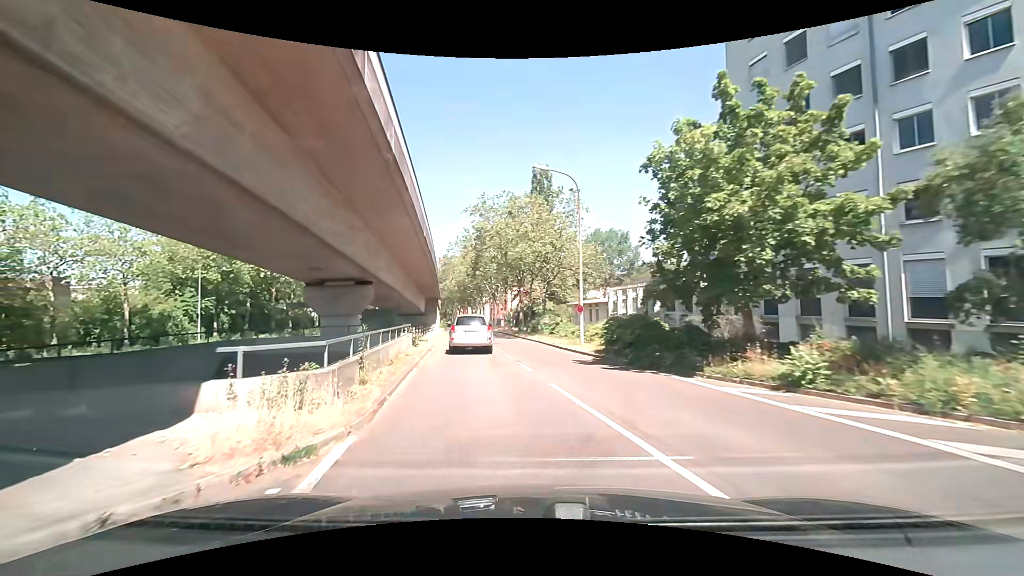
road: tertiary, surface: asphalt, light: Day
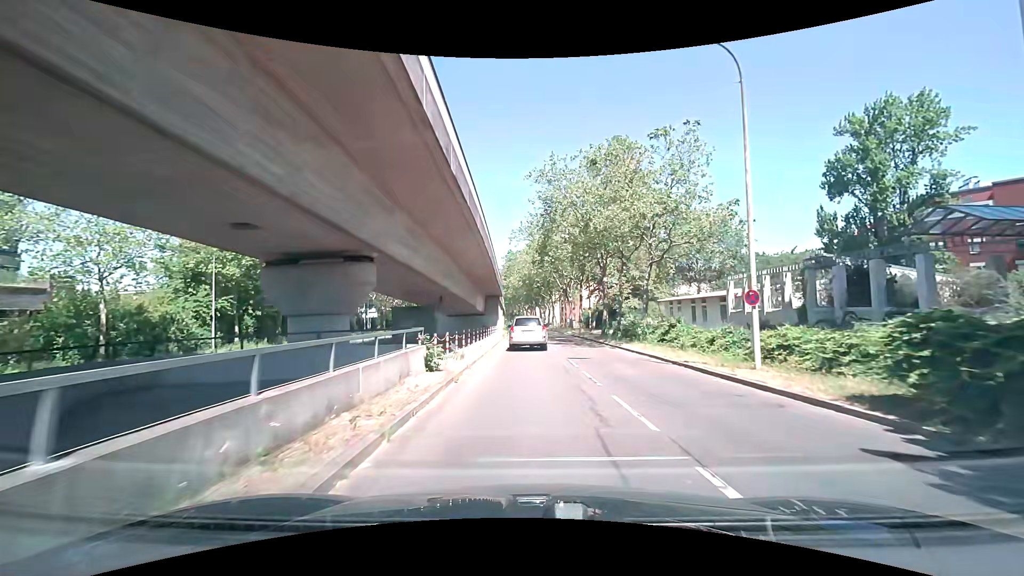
(-1.1, +11.9) m; -8°
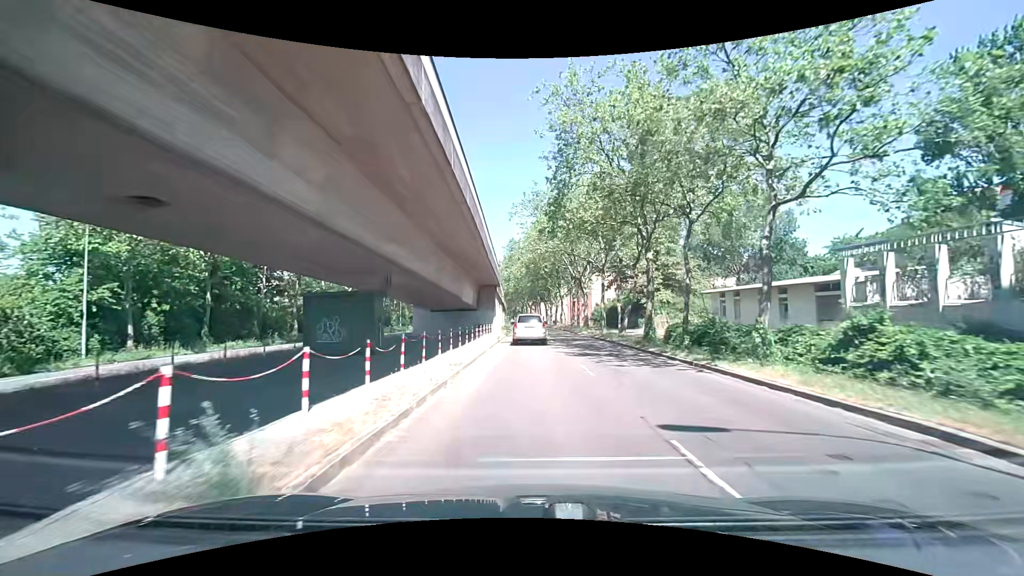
(-0.2, +12.7) m; -2°
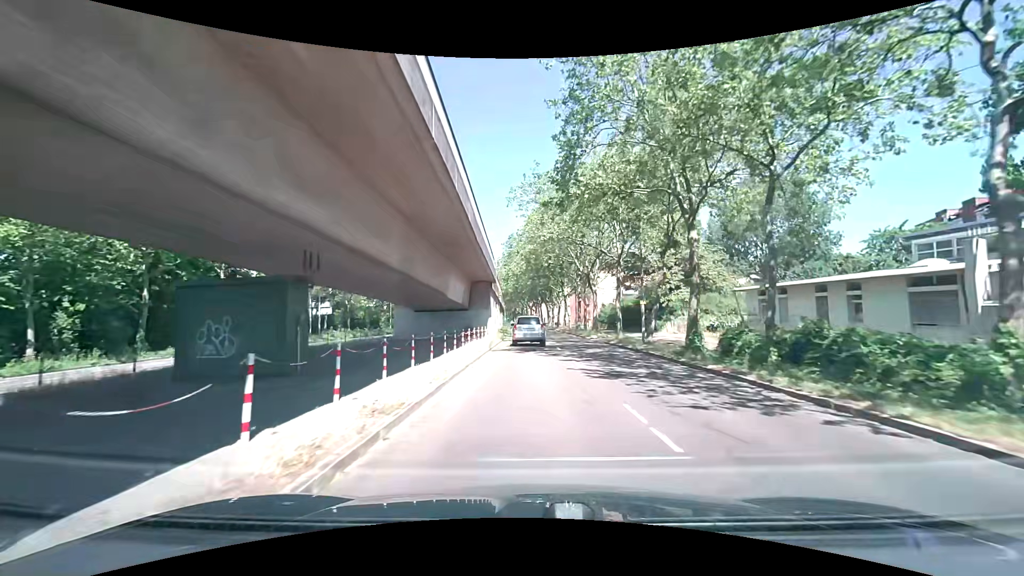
(+0.1, +6.6) m; +1°
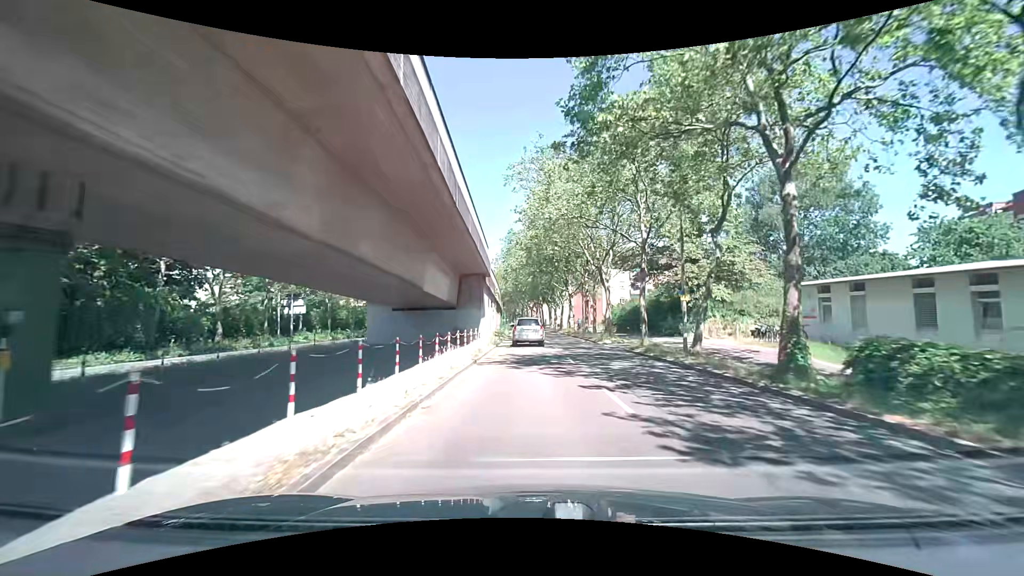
(0.0, +6.8) m; -1°
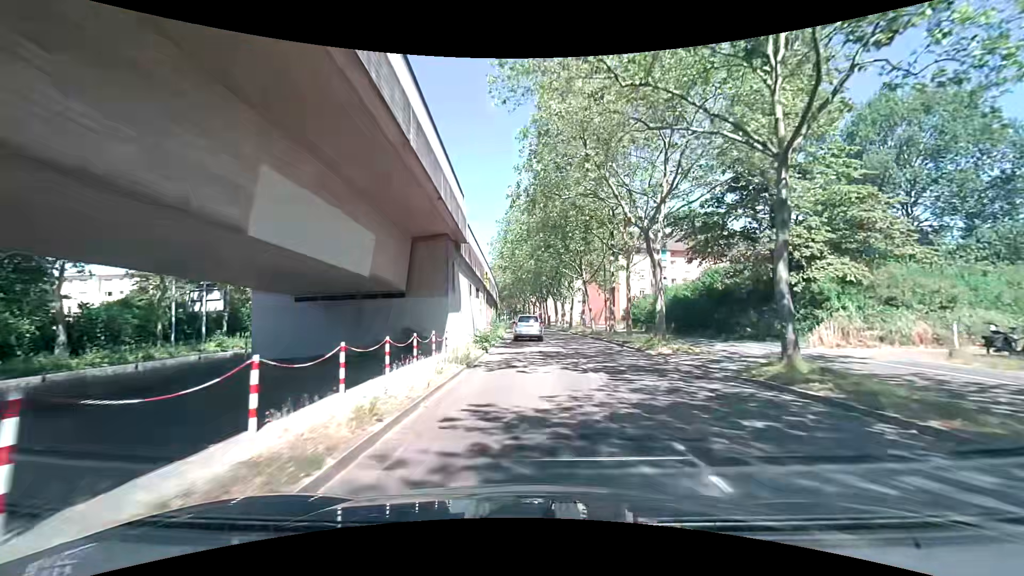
(-0.1, +14.0) m; 0°
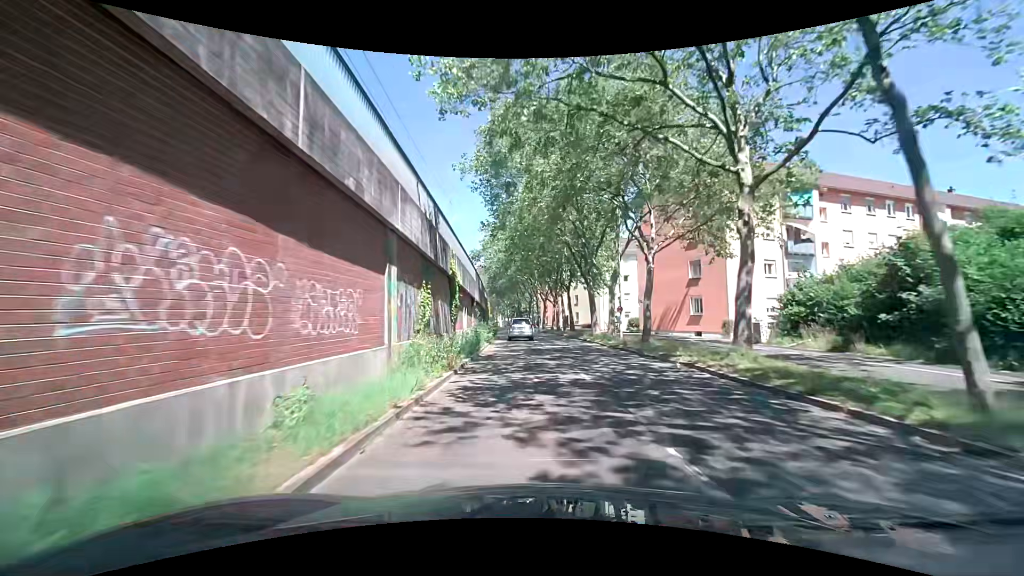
(-0.1, +36.5) m; -1°
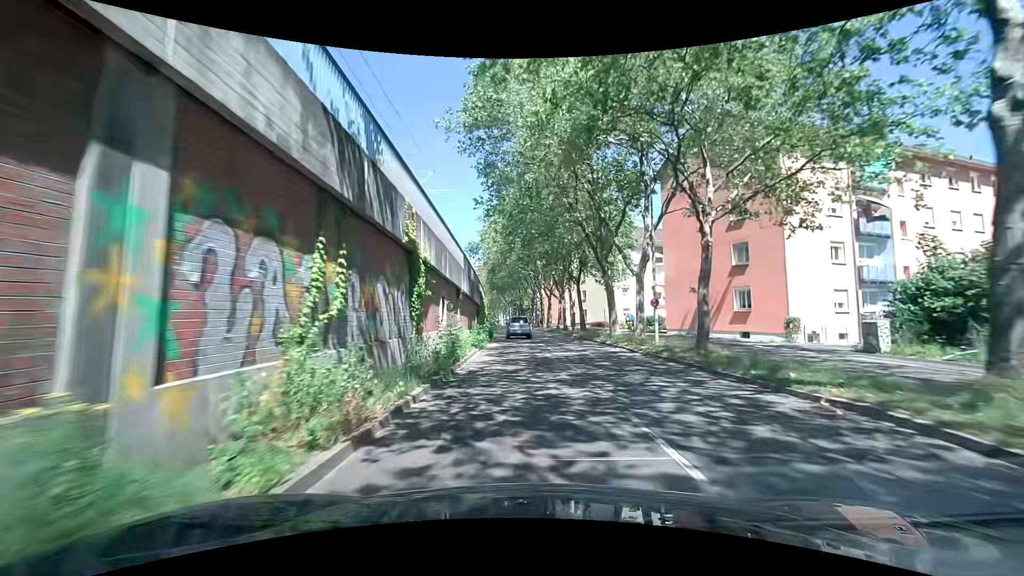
(0.0, +7.4) m; 0°
(0, +10) (0, +20) (0, +30) (-1, +40) (-1, +50) (-2, +60) (-3, +70) (-4, +80) (-5, +90) (-6, +100) m
